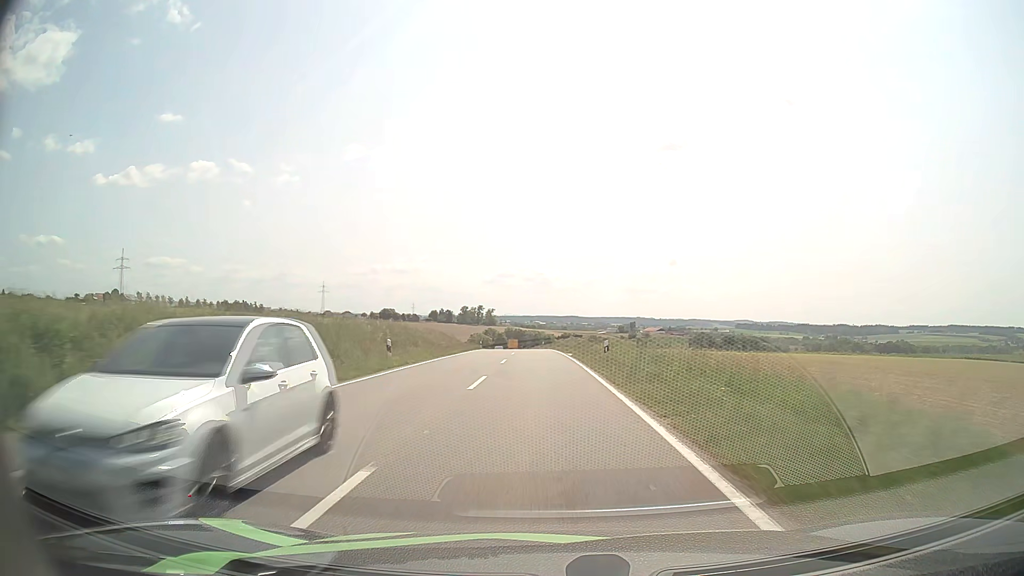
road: tertiary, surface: asphalt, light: Day
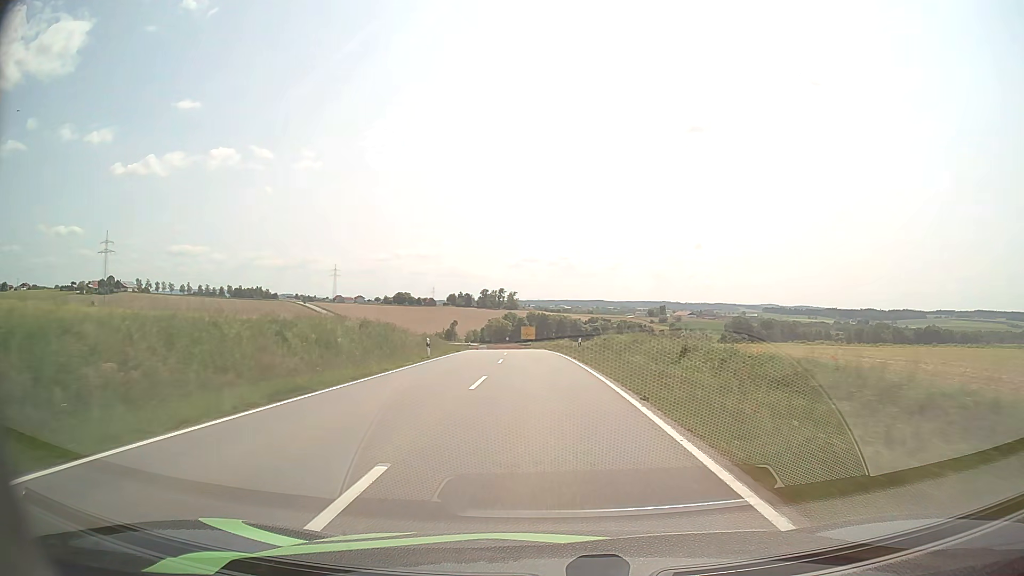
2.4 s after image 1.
(-0.7, +49.4) m; -2°
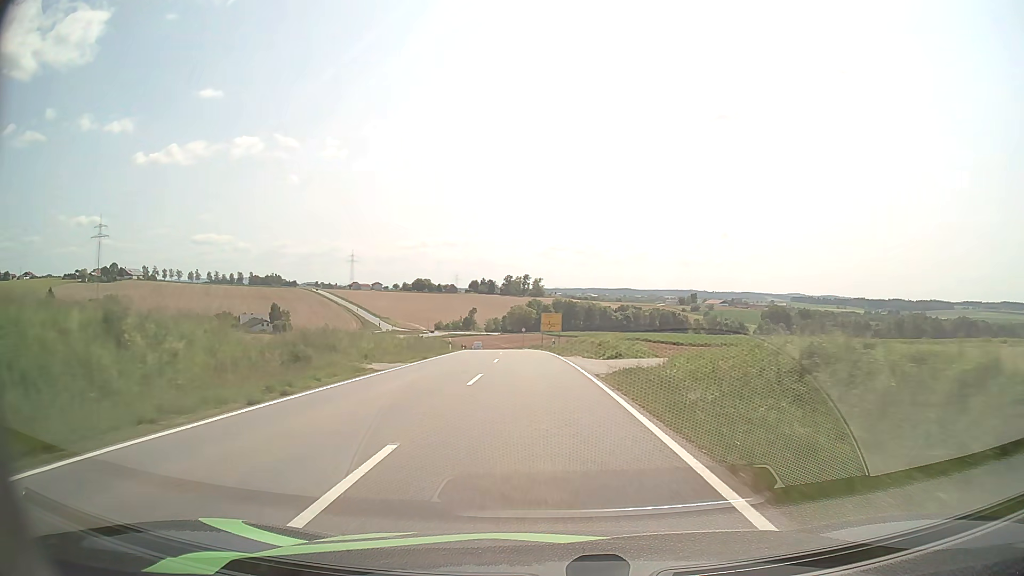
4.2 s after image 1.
(-0.7, +35.6) m; -2°
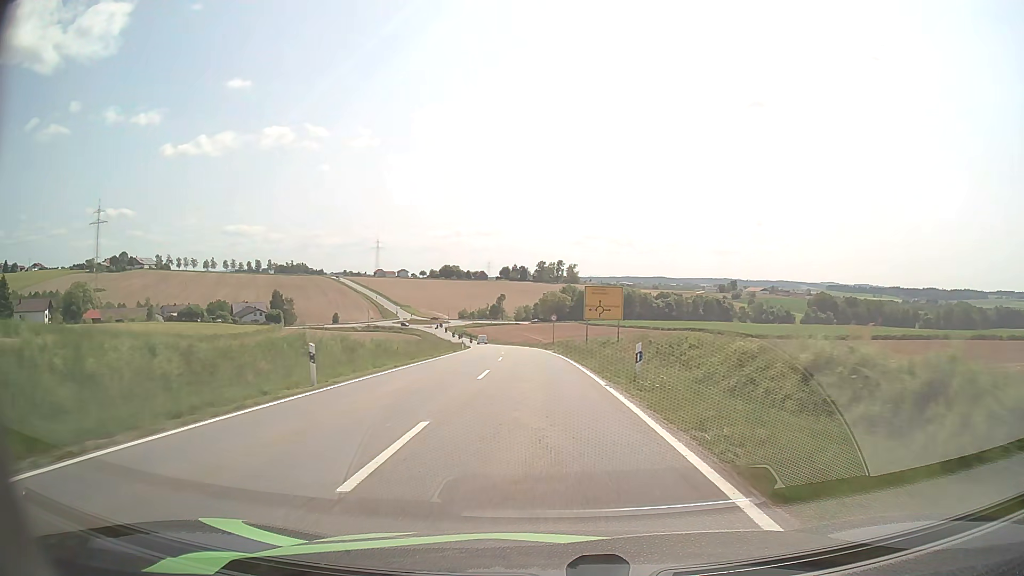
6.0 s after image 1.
(-0.8, +35.0) m; -3°
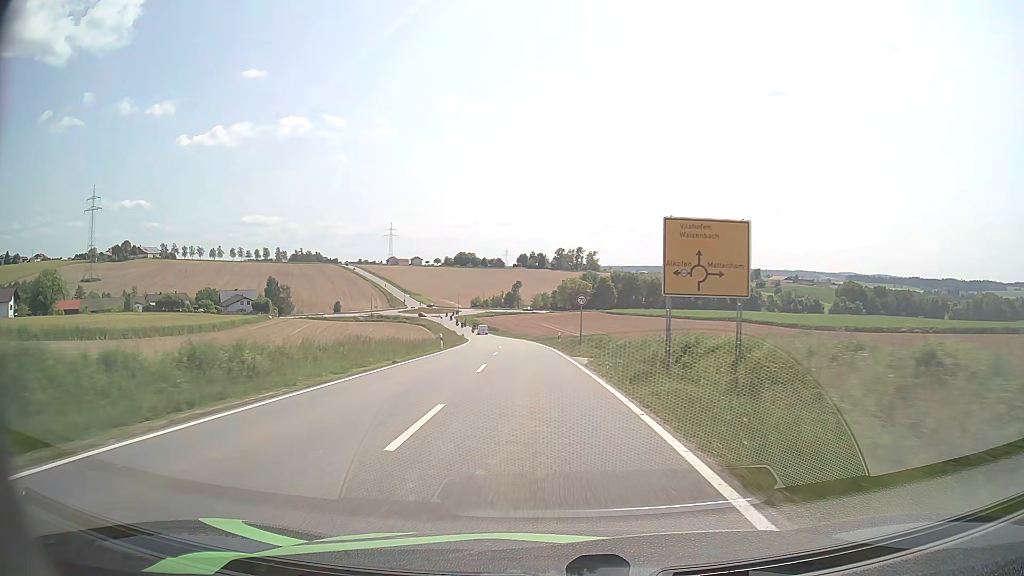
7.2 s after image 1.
(-0.2, +23.0) m; -1°
(0, +10) (0, +20) (-1, +30) (-1, +40) (-2, +50) (-3, +60) (-4, +70) (-5, +80) (-6, +90) (-7, +100) m
